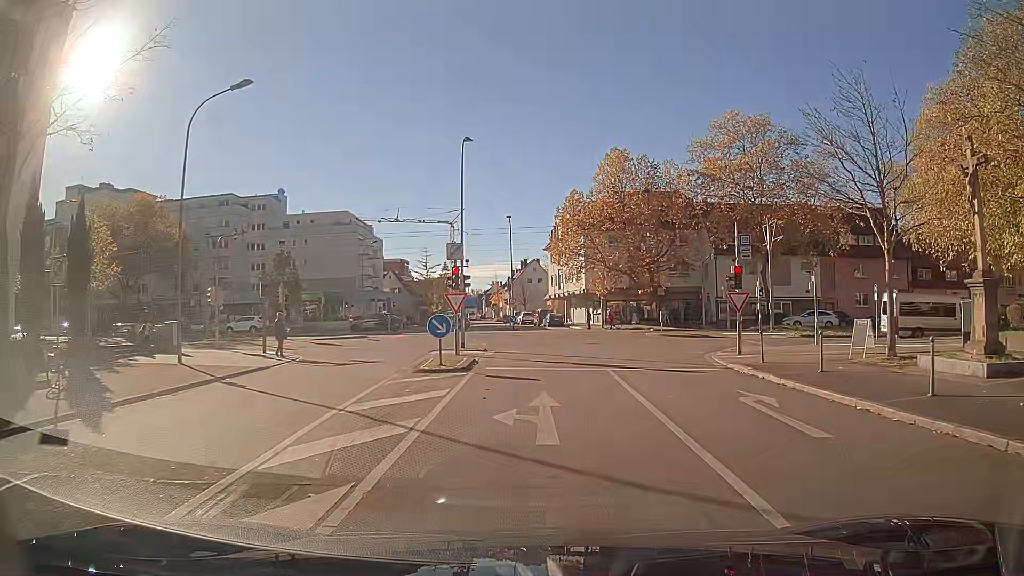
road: residential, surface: asphalt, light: Day
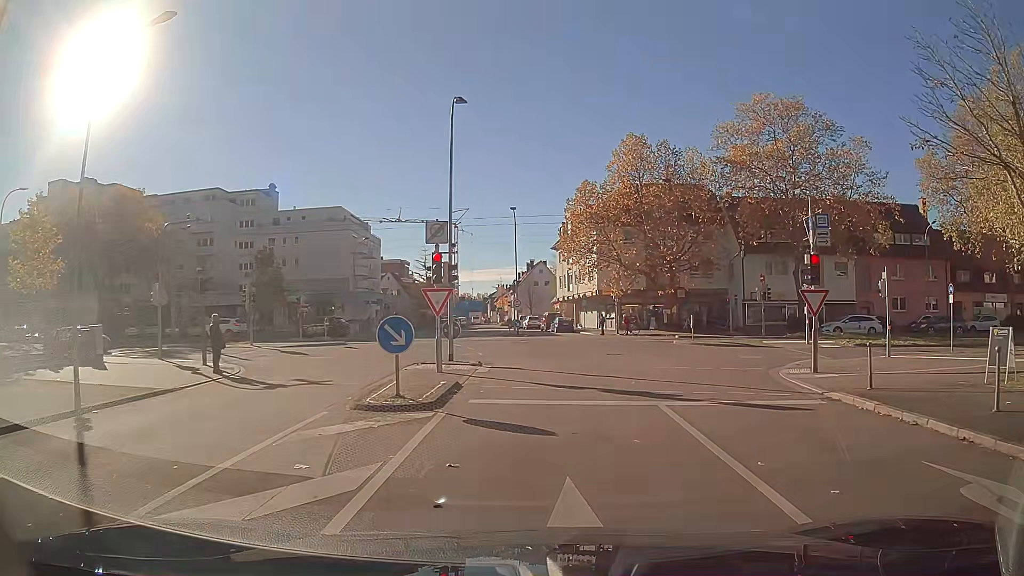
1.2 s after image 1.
(0.0, +6.0) m; -1°
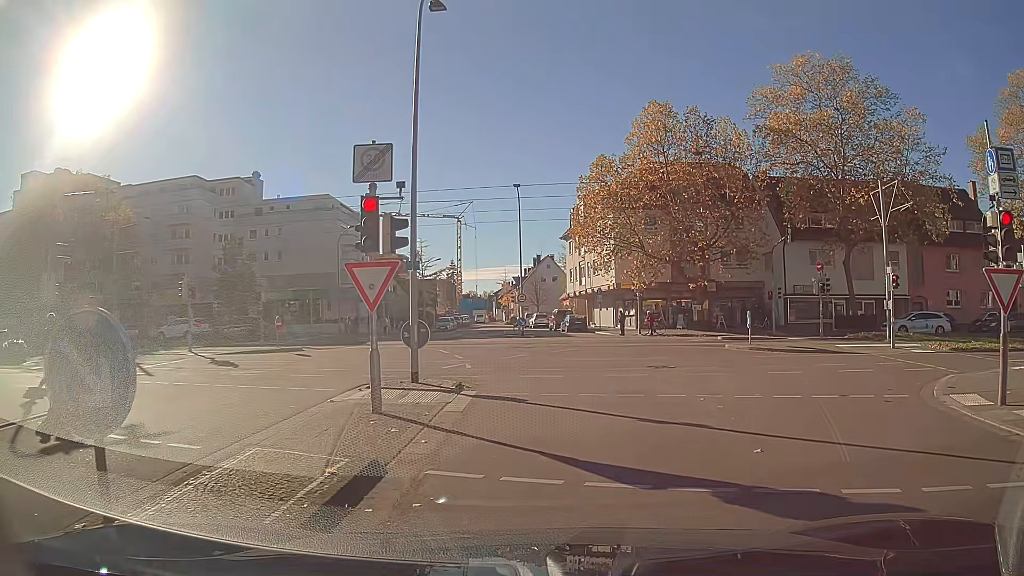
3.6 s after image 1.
(0.0, +7.5) m; 0°
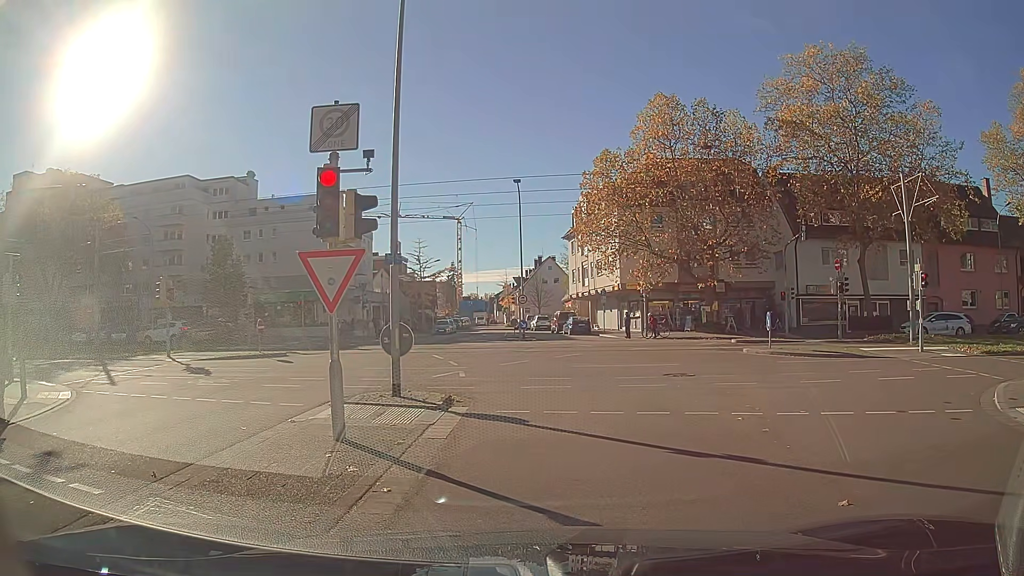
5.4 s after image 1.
(0.0, +1.9) m; +1°
(0, +10) (-1, +20) (-4, +29) (-11, +36) (-21, +38) (-31, +38) (-41, +39) (-51, +40) (-61, +40) (-71, +41) m
